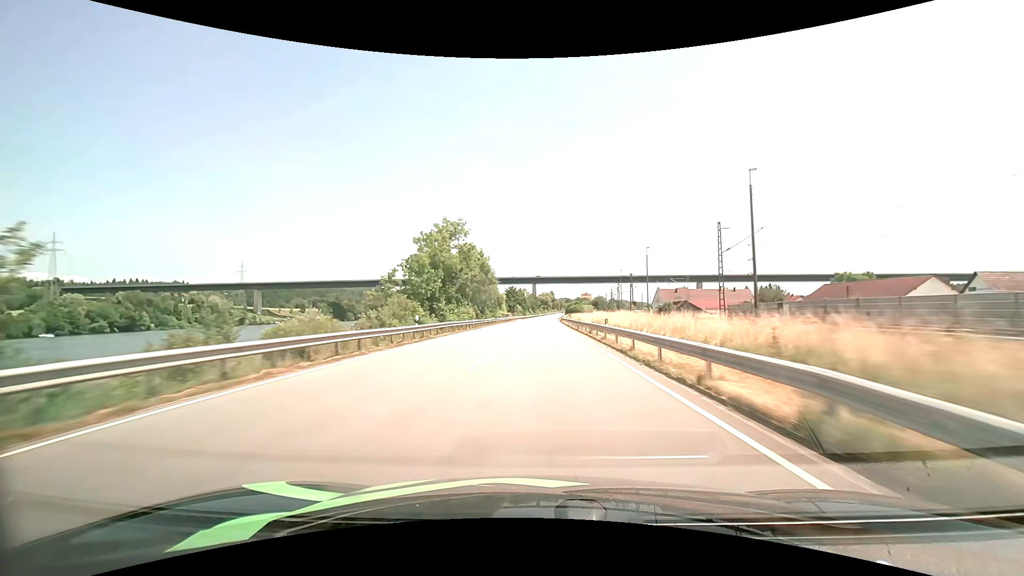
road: primary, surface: asphalt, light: Day
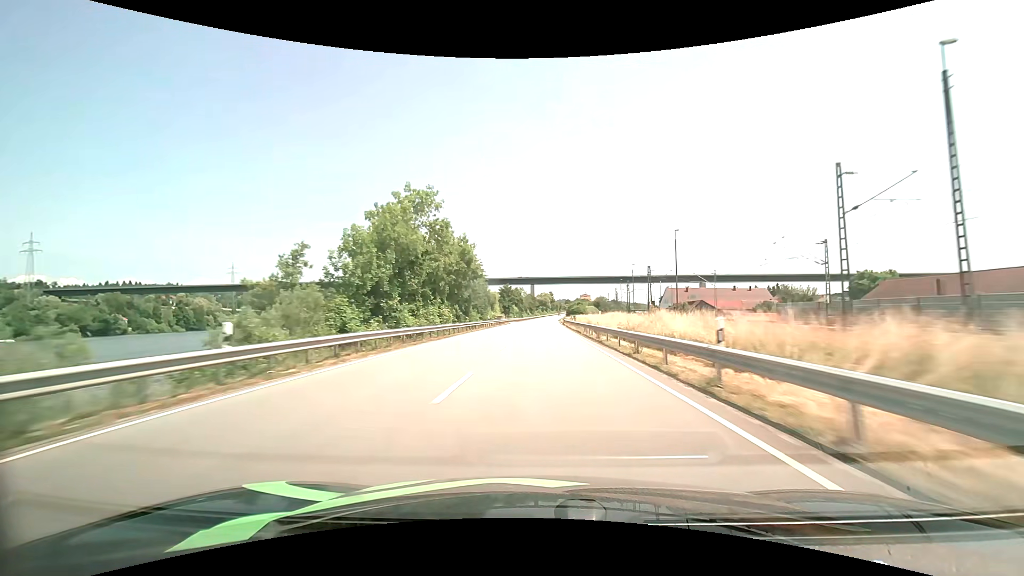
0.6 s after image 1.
(0.0, +16.3) m; 0°
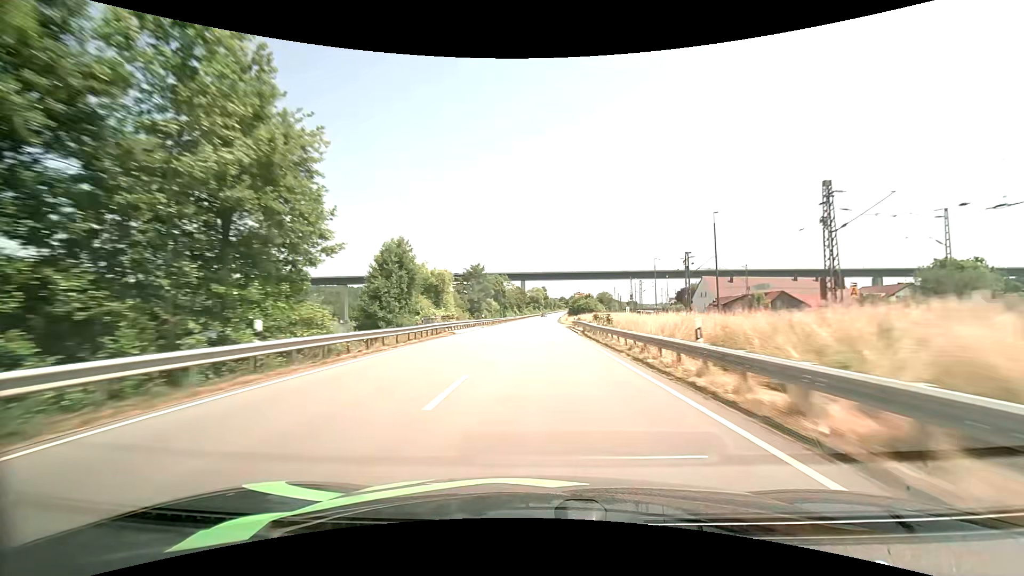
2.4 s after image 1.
(+0.4, +48.8) m; +1°
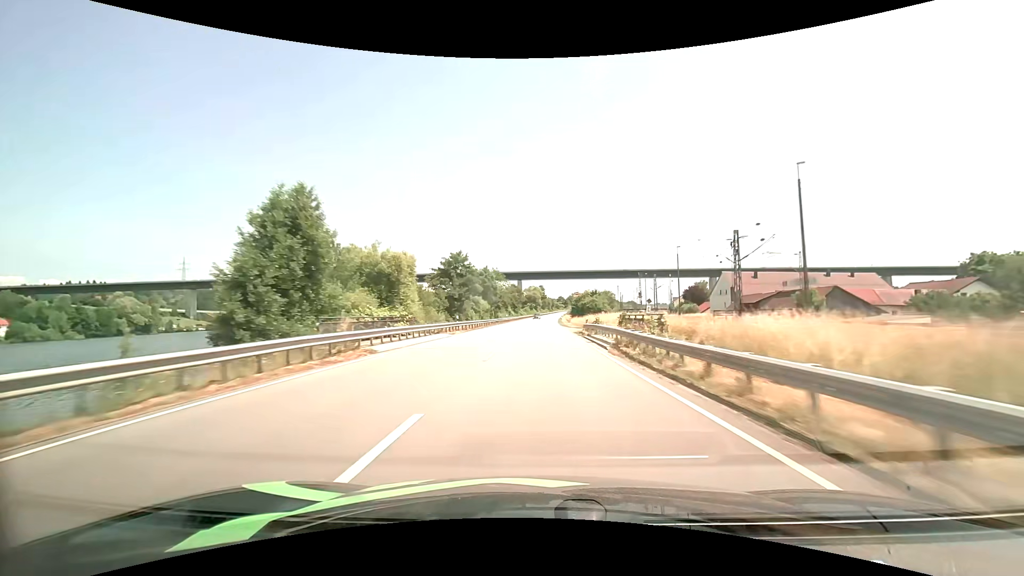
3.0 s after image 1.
(0.0, +16.3) m; 0°
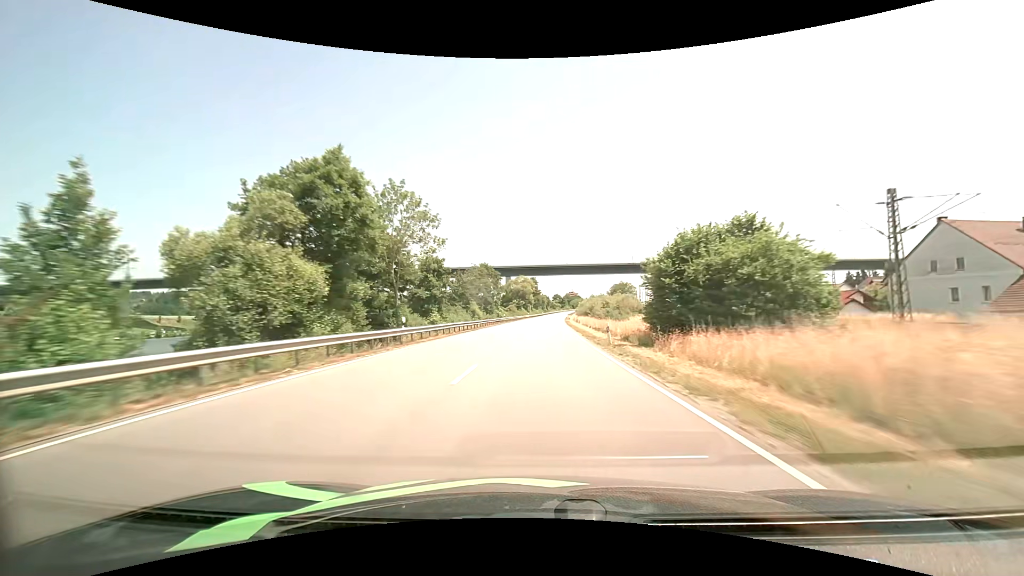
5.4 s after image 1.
(+0.4, +65.4) m; +1°
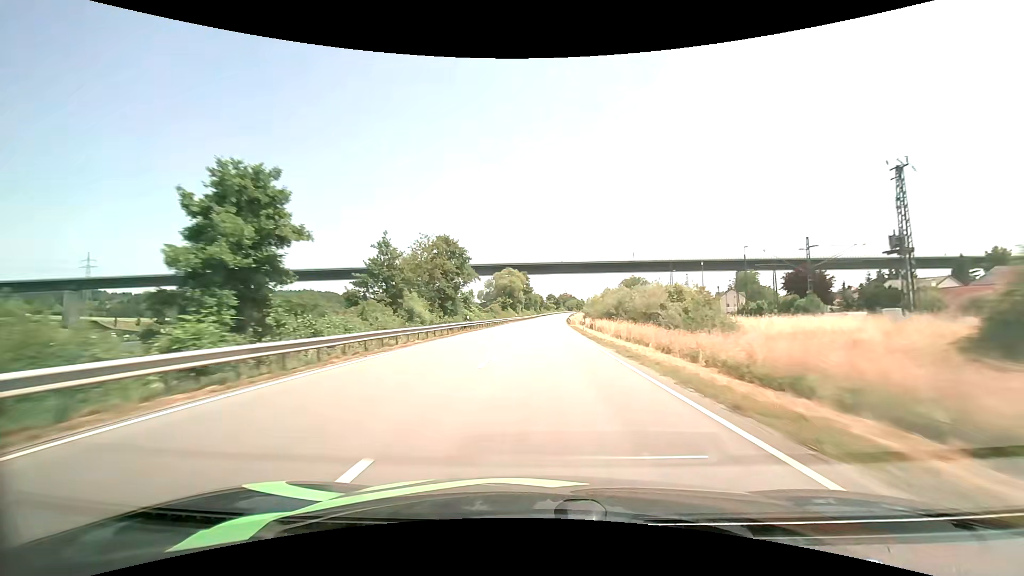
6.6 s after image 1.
(+0.2, +33.1) m; +1°
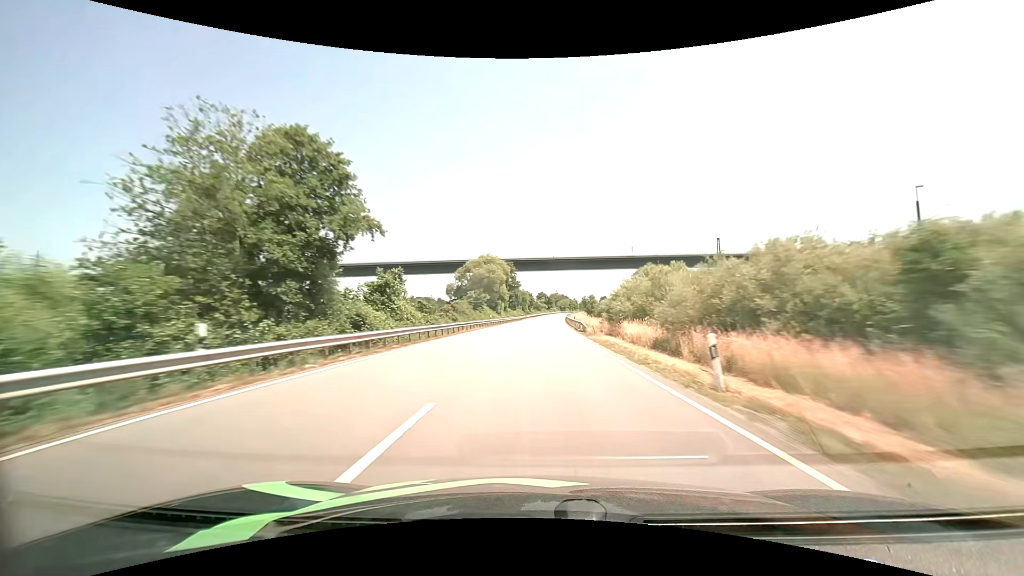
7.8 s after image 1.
(+0.4, +33.4) m; +1°
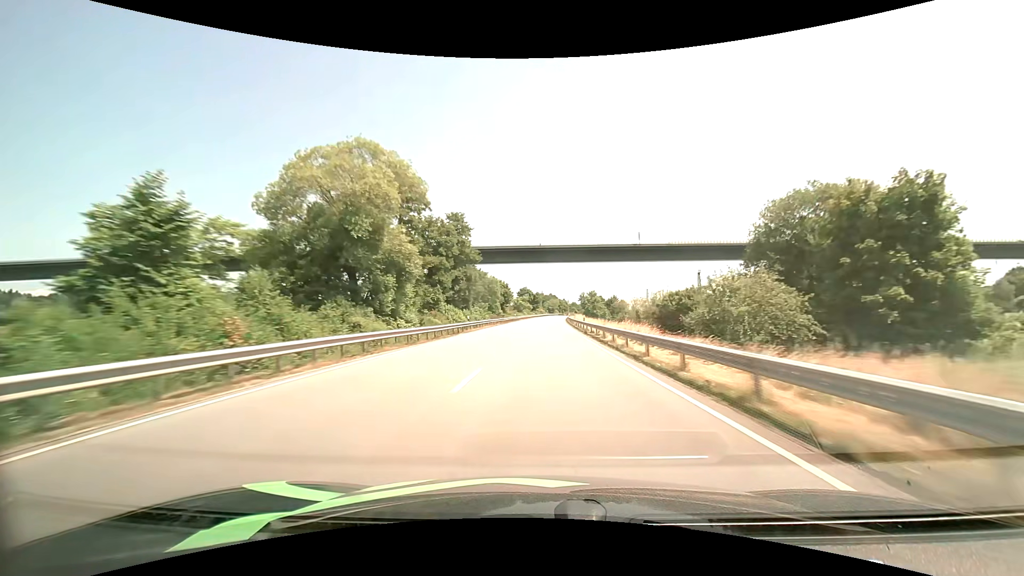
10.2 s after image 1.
(+1.1, +67.0) m; +2°
(0, +10) (0, +20) (0, +30) (0, +40) (+1, +50) (+1, +60) (+1, +70) (+2, +80) (+2, +90) (+3, +100) m
